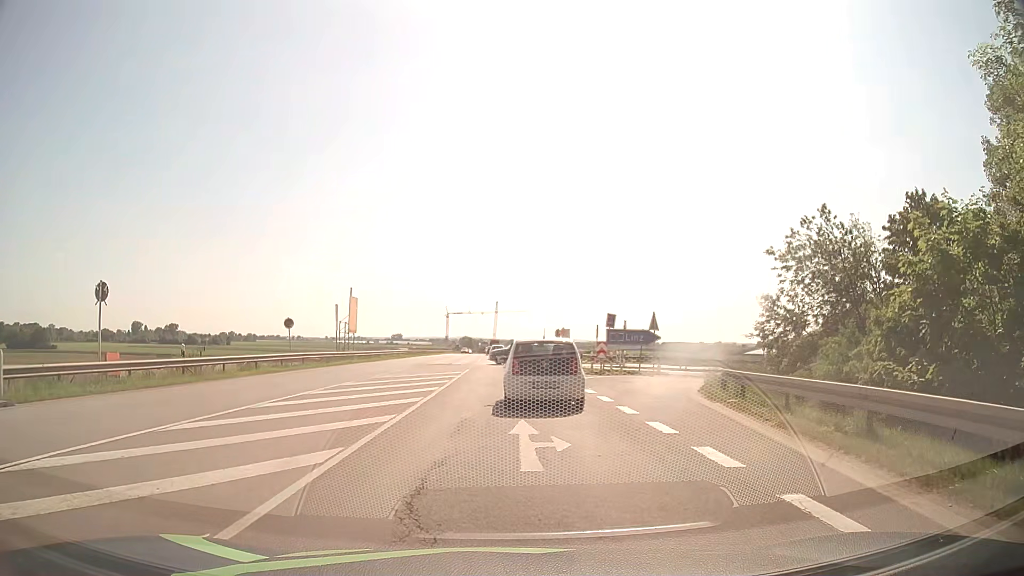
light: Day
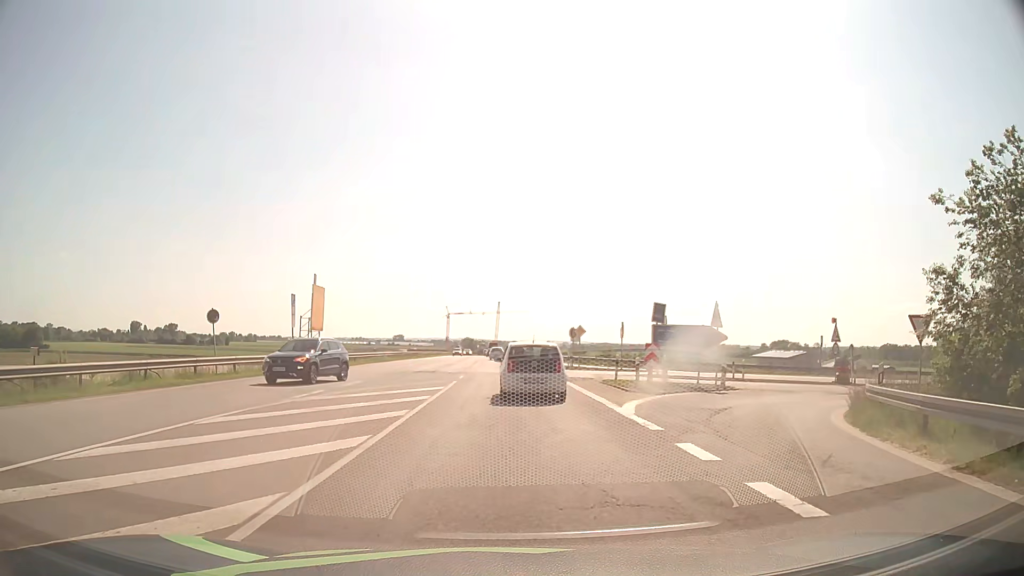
(+0.1, +11.0) m; 0°
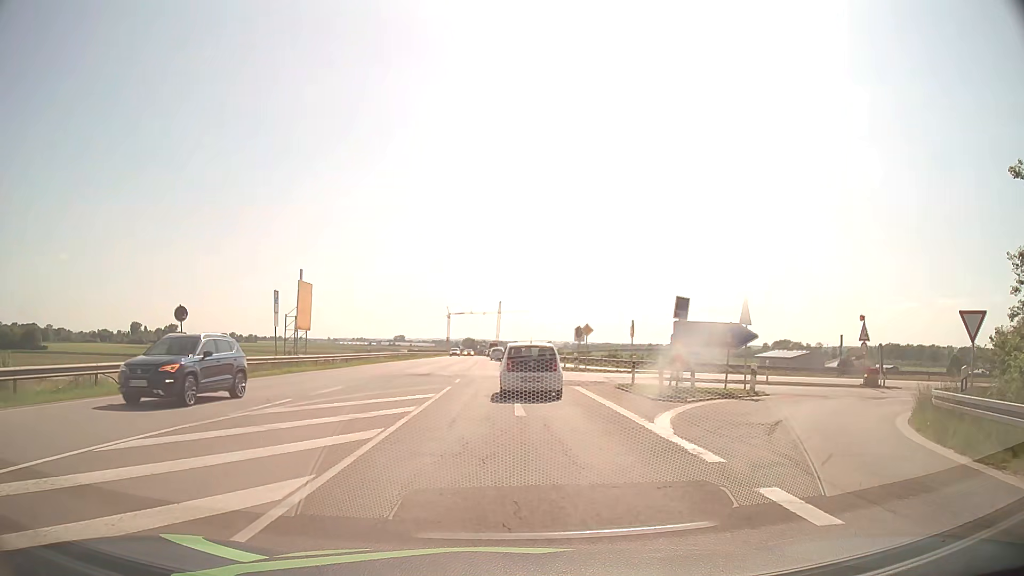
(0.0, +3.2) m; +1°
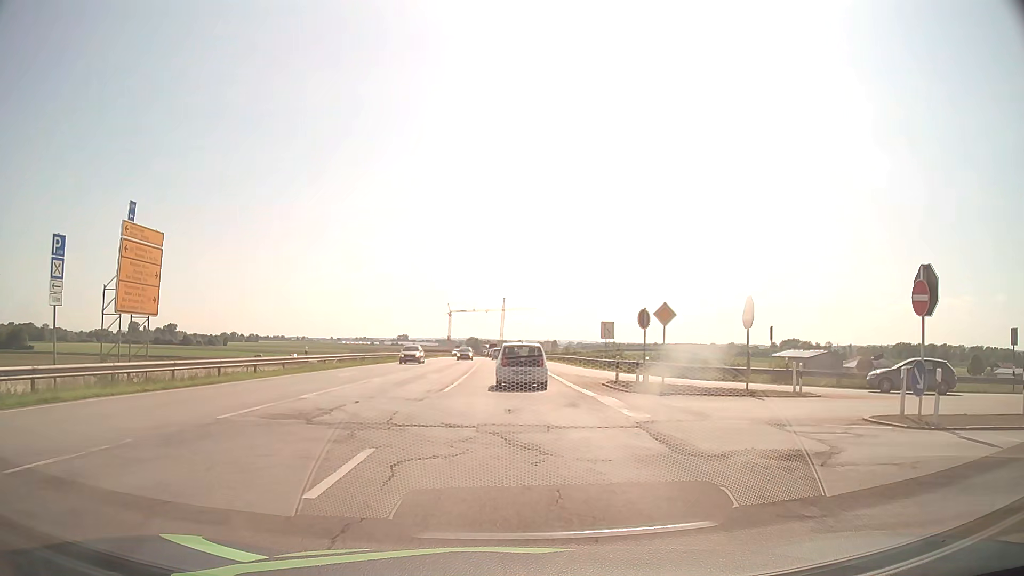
(-0.2, +19.8) m; -1°
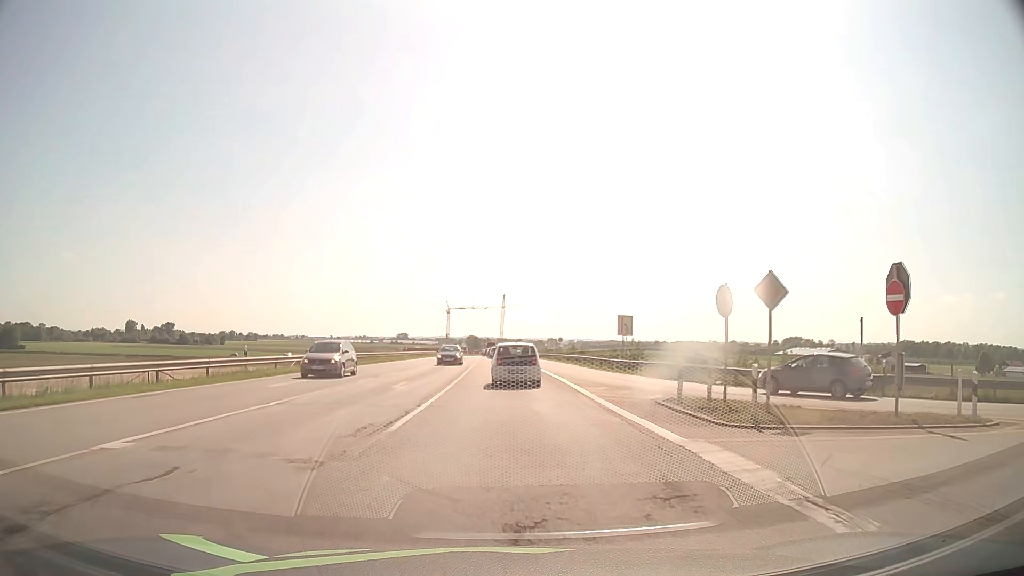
(0.0, +9.4) m; 0°
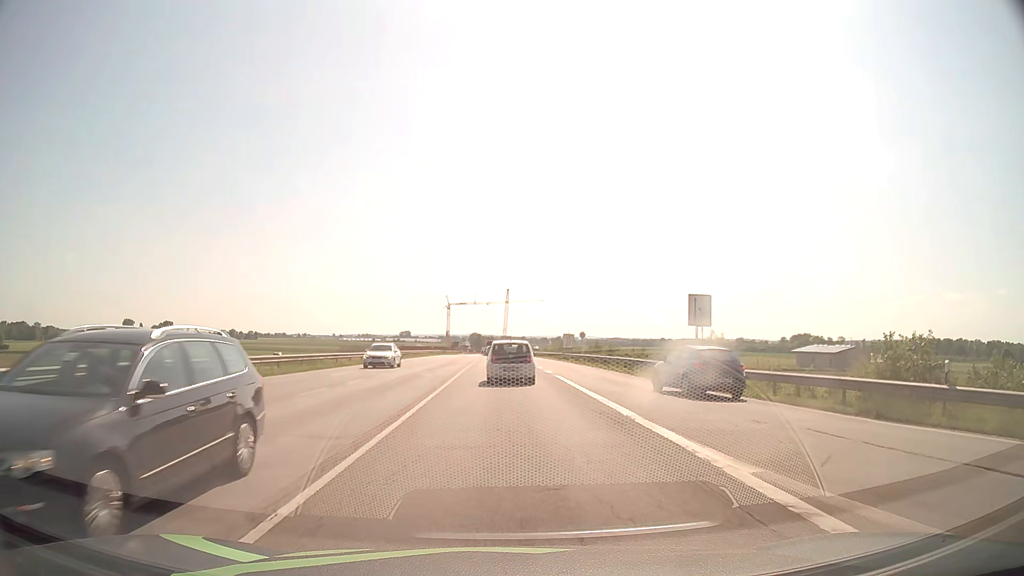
(0.0, +20.4) m; 0°
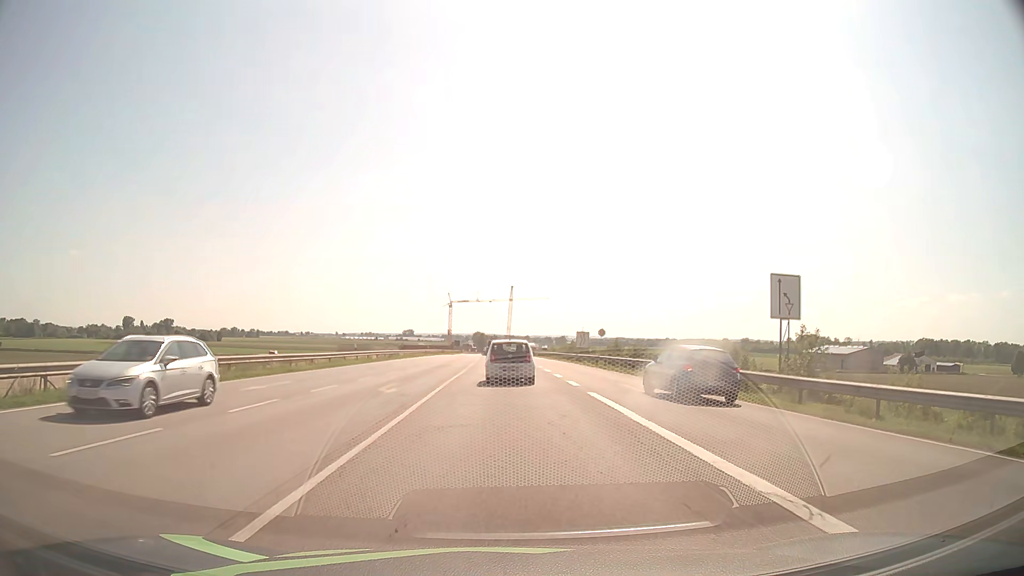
(0.0, +10.6) m; 0°
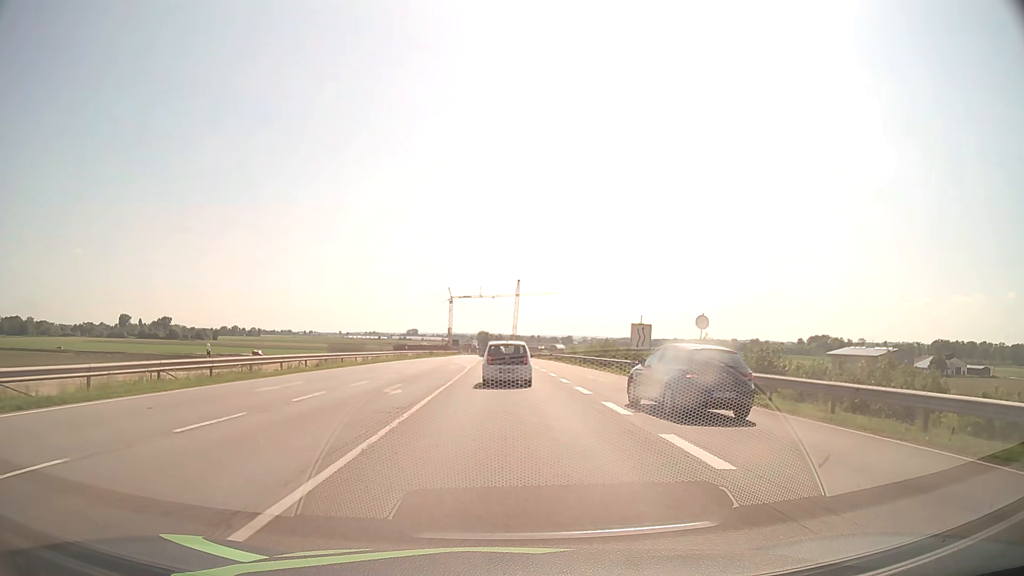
(-0.1, +26.6) m; 0°
(0, +10) (0, +20) (0, +30) (0, +40) (0, +50) (-1, +60) (-1, +70) (-1, +80) (-1, +90) (-2, +100) m
